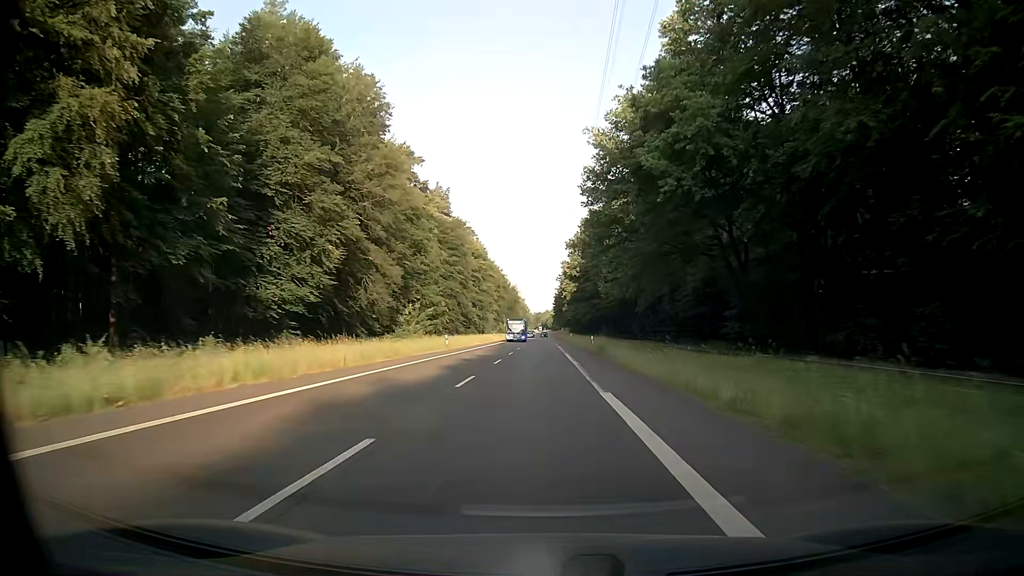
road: secondary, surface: asphalt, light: Day
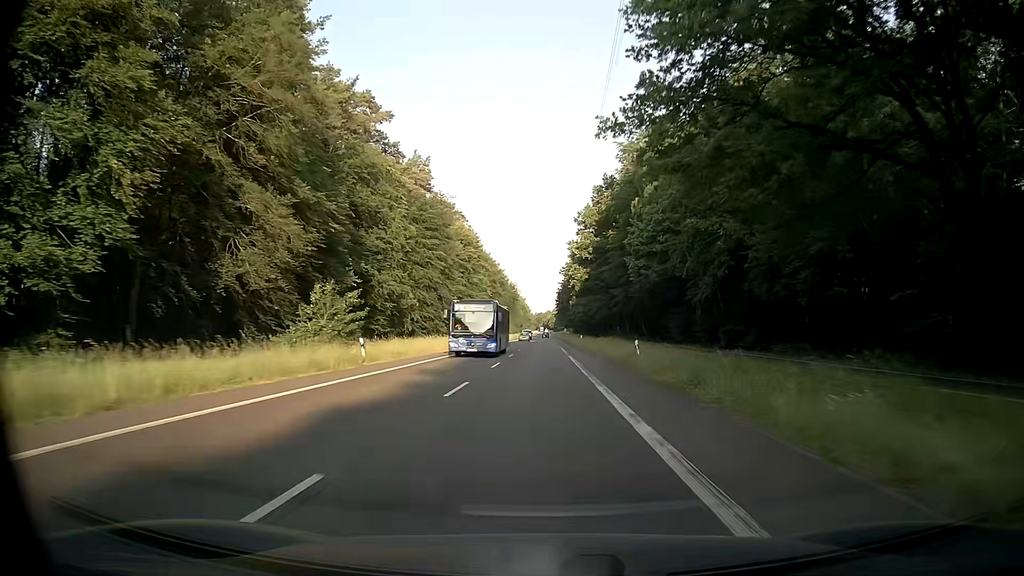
(+0.1, +26.3) m; 0°
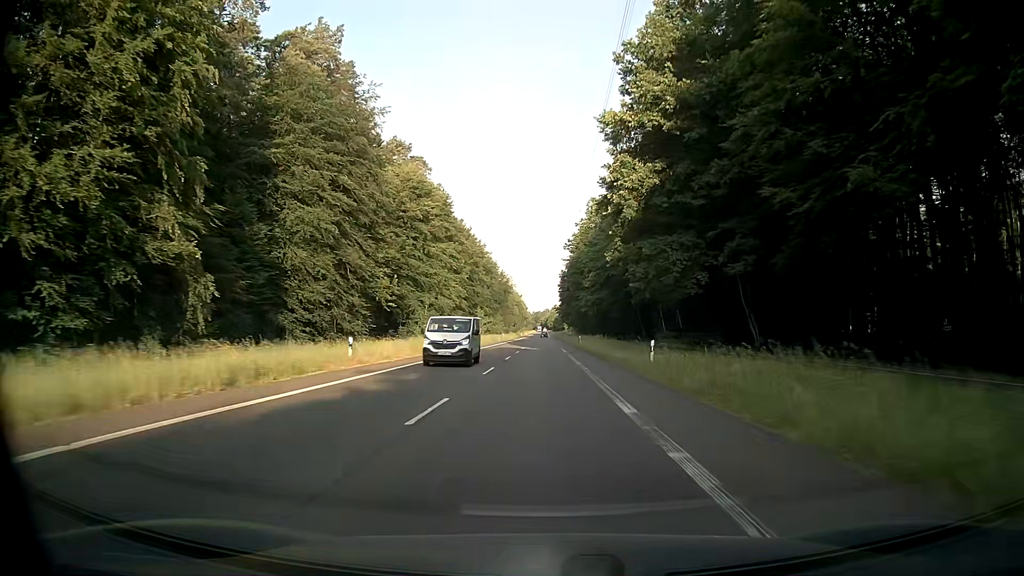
(+0.2, +52.6) m; 0°
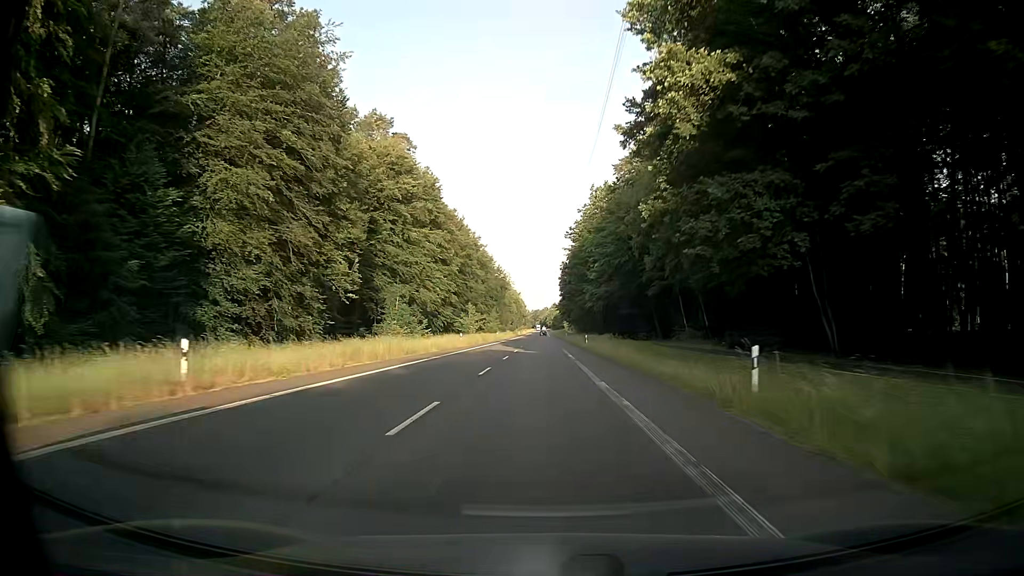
(0.0, +13.2) m; 0°
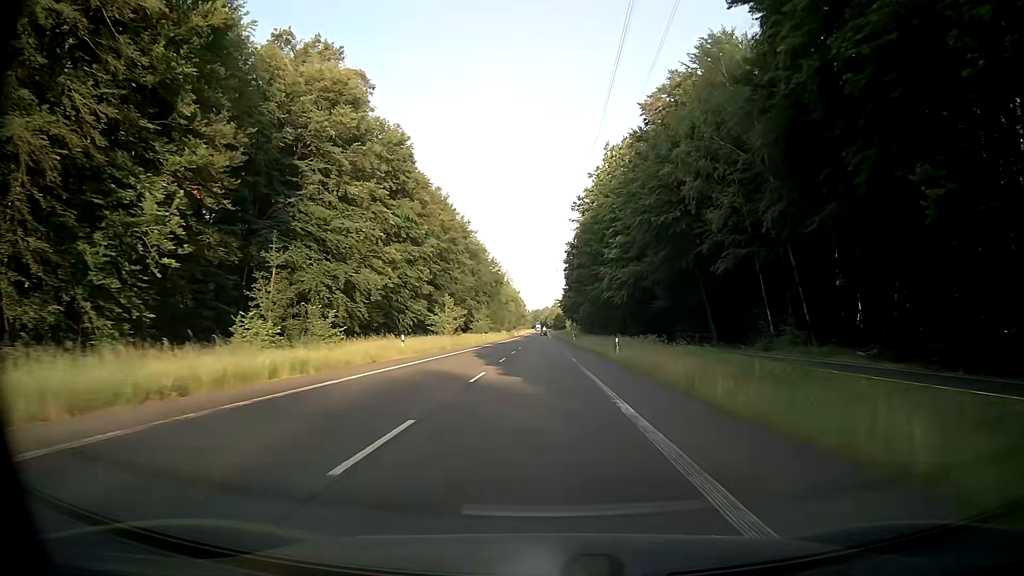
(+0.1, +26.4) m; 0°
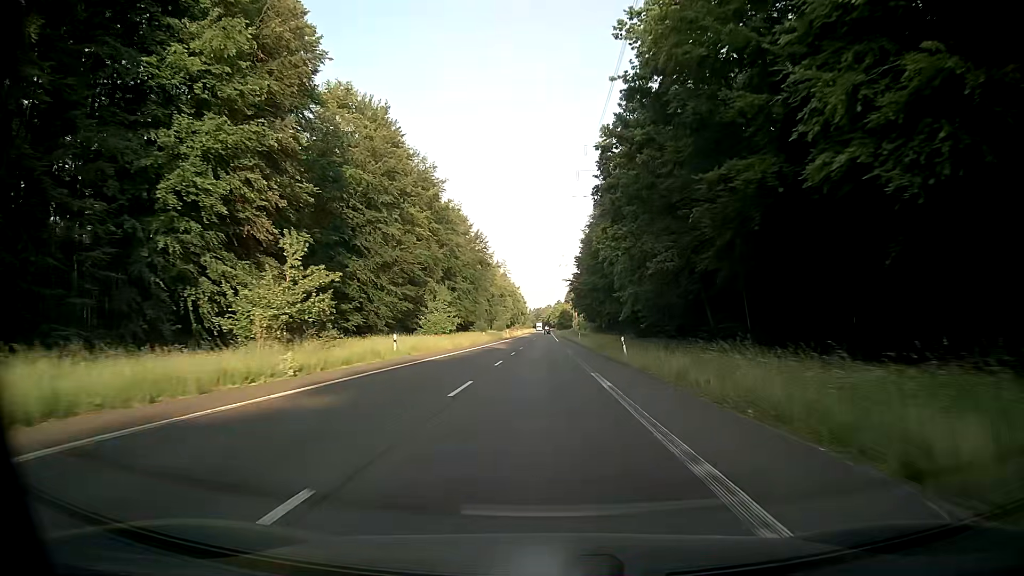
(+0.1, +52.8) m; 0°
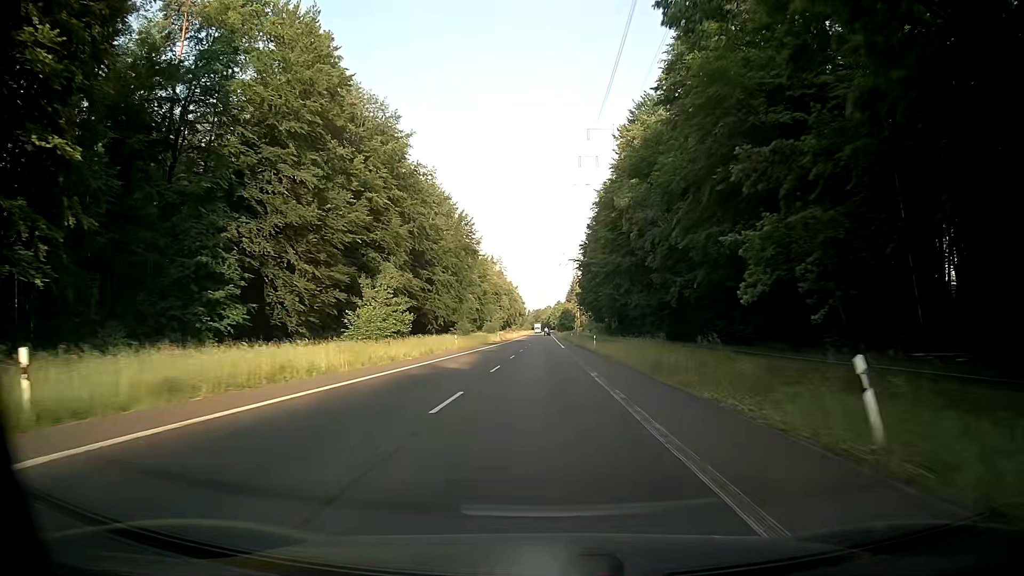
(-0.2, +26.4) m; 0°
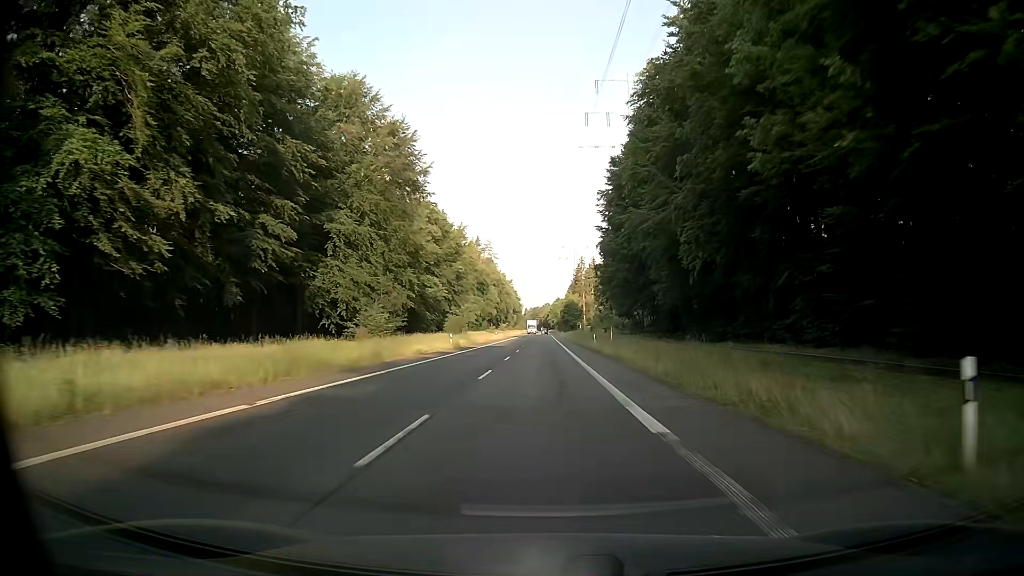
(0.0, +52.7) m; 0°
(0, +10) (0, +20) (0, +30) (0, +40) (0, +50) (0, +60) (0, +70) (0, +80) (0, +90) (0, +100) m
